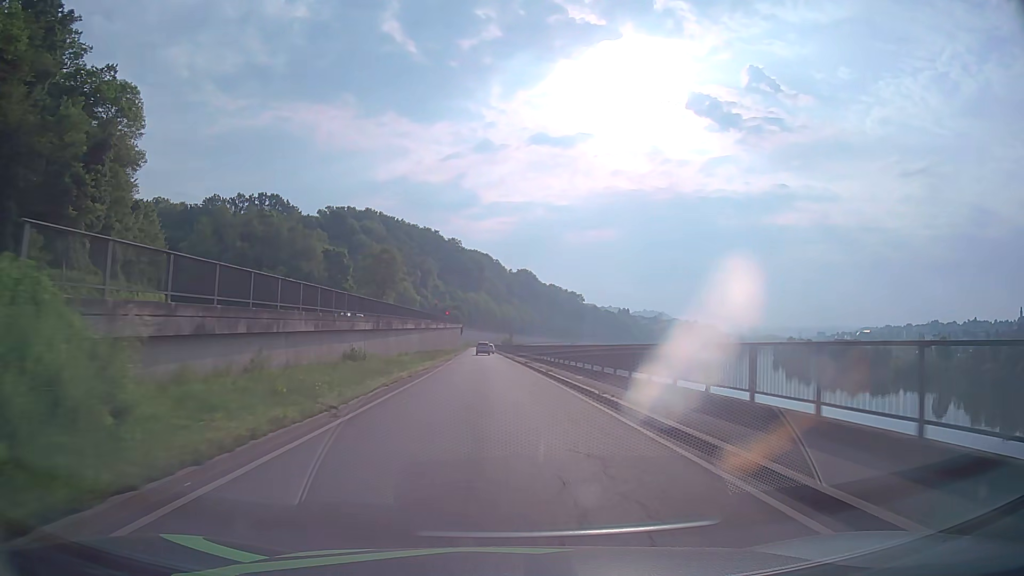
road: primary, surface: asphalt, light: Day
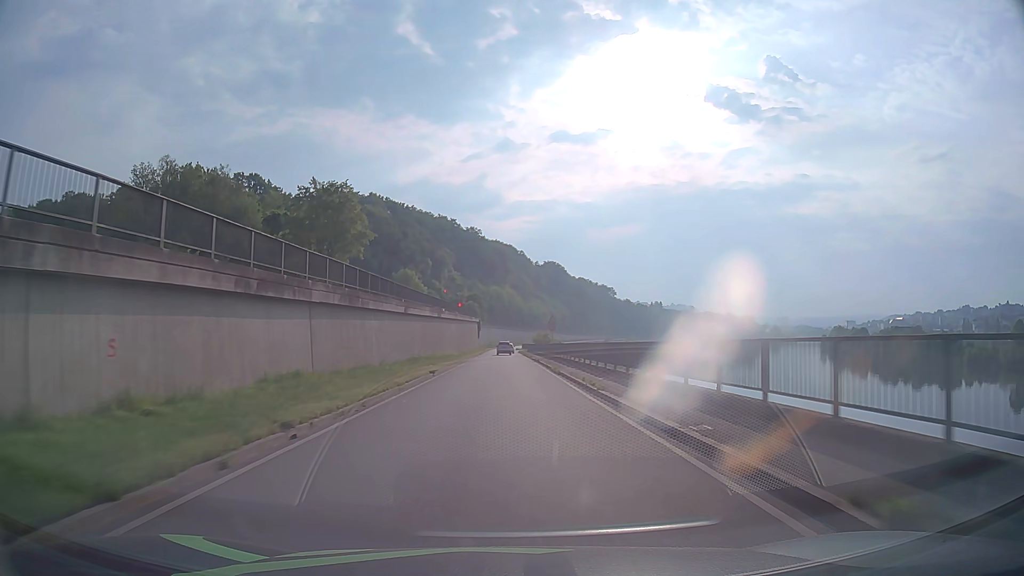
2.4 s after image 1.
(-0.9, +43.2) m; -2°
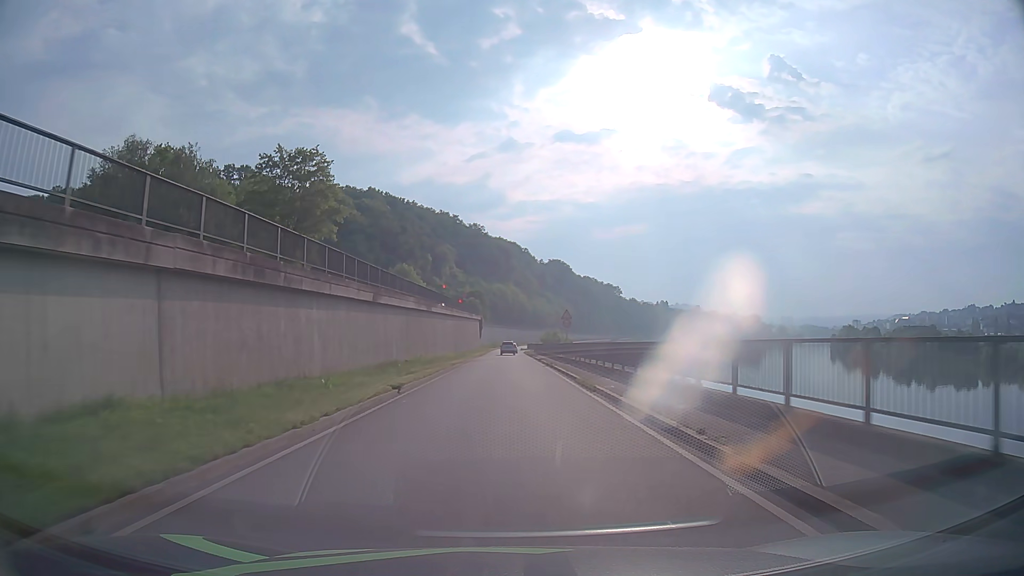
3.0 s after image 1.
(0.0, +10.8) m; 0°
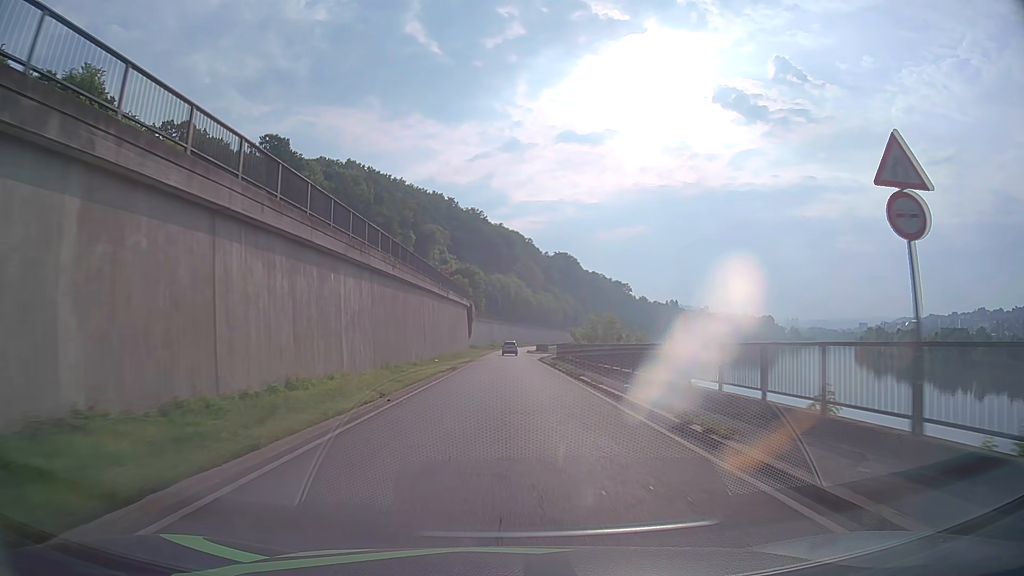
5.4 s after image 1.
(-0.1, +43.0) m; 0°
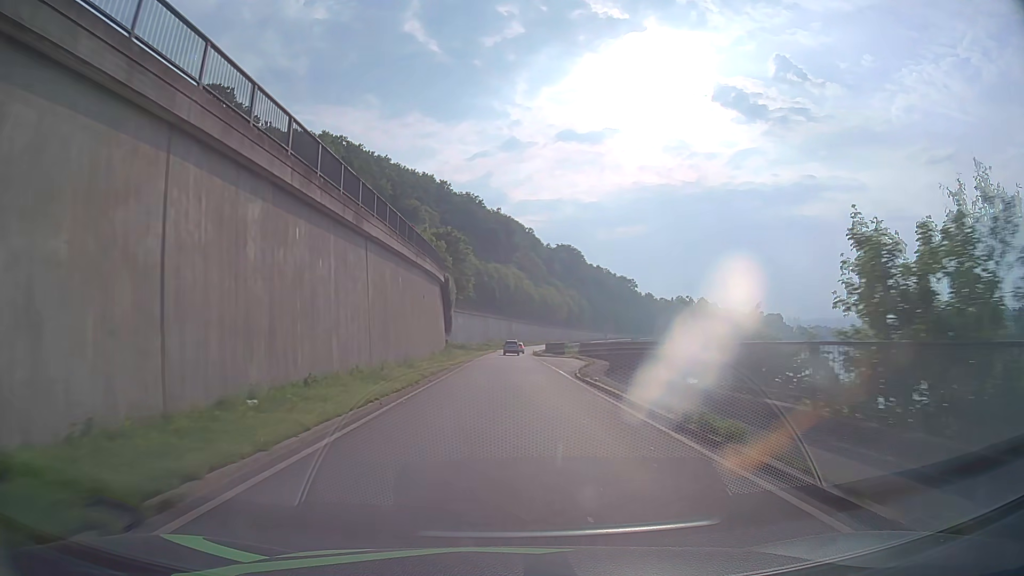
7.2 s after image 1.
(+0.1, +32.2) m; 0°
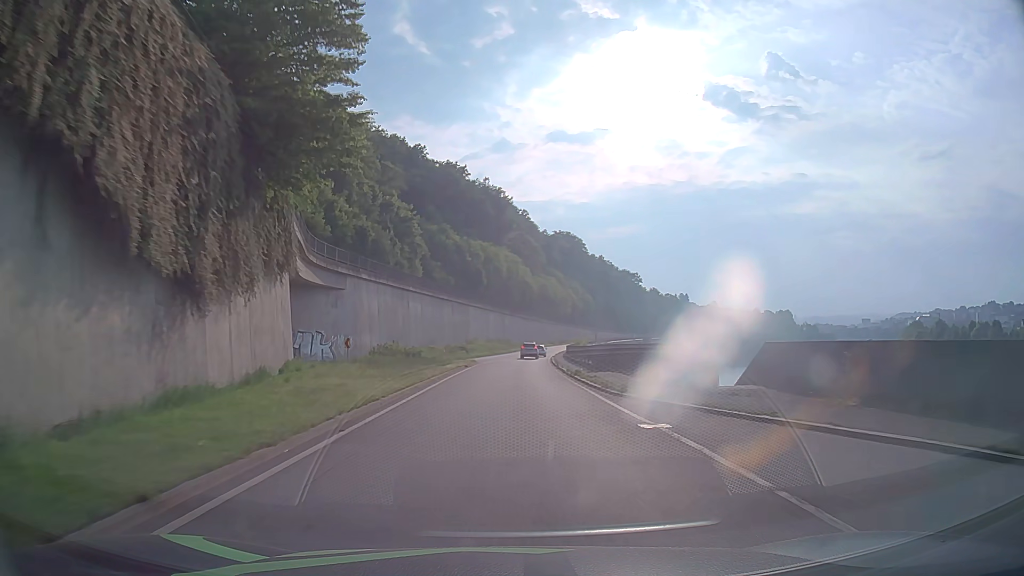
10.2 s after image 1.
(+0.1, +53.6) m; +1°
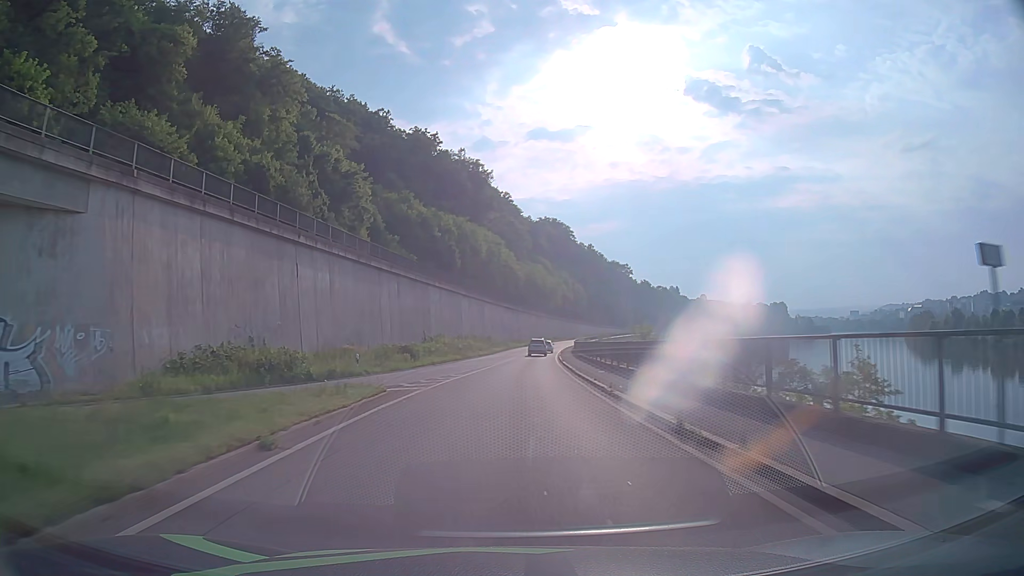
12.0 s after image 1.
(+0.4, +32.3) m; +1°
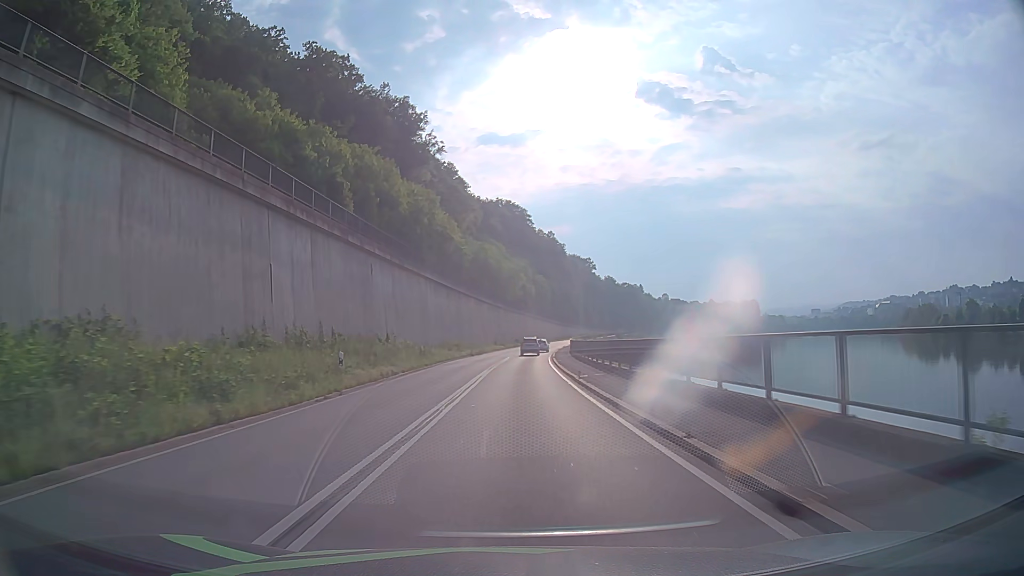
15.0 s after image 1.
(+1.9, +53.9) m; +4°
(0, +10) (0, +20) (+1, +30) (+1, +40) (+1, +50) (+2, +60) (+3, +70) (+4, +80) (+5, +90) (+6, +100) m
